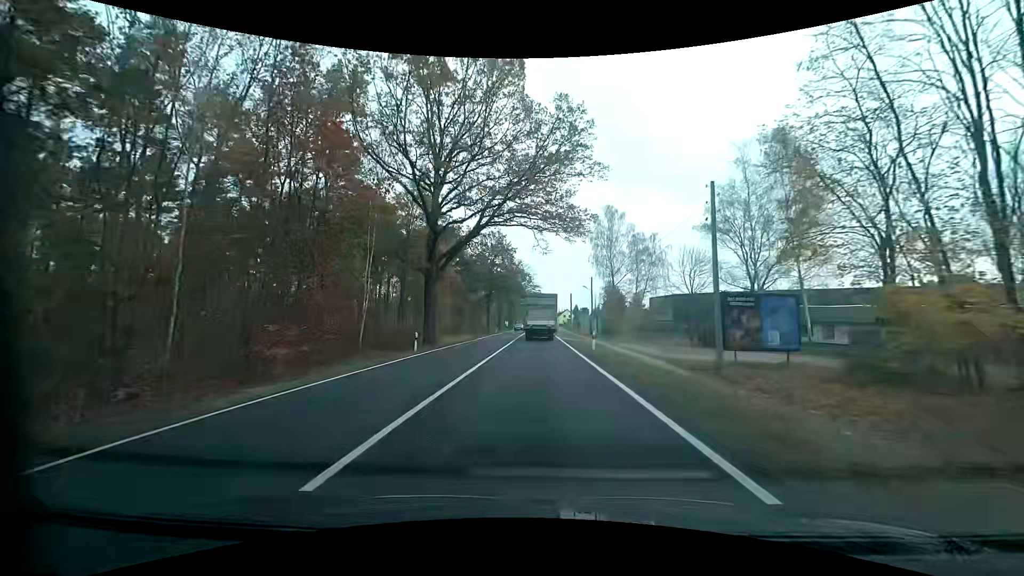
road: primary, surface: asphalt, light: Day
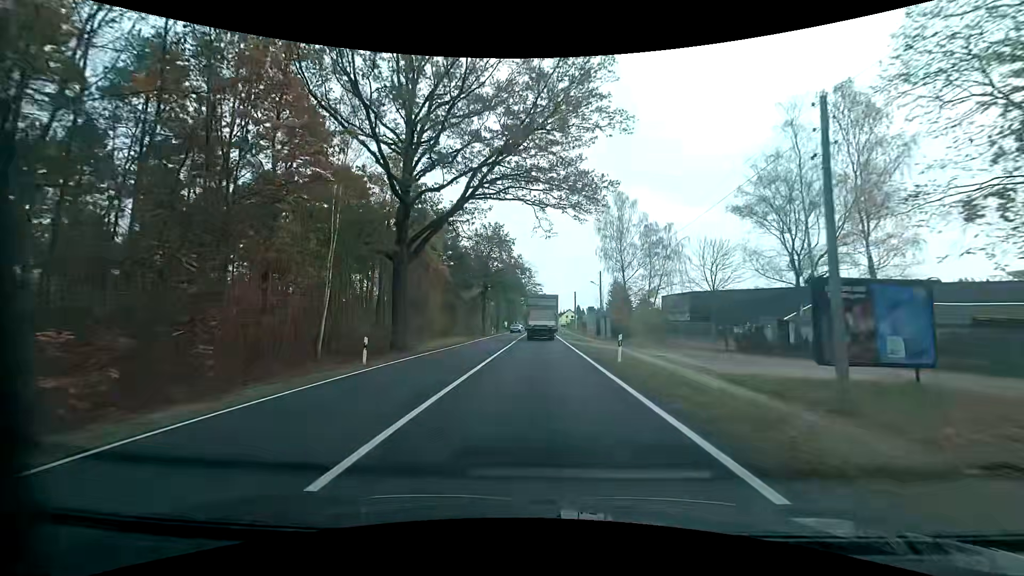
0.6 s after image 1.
(0.0, +8.1) m; 0°
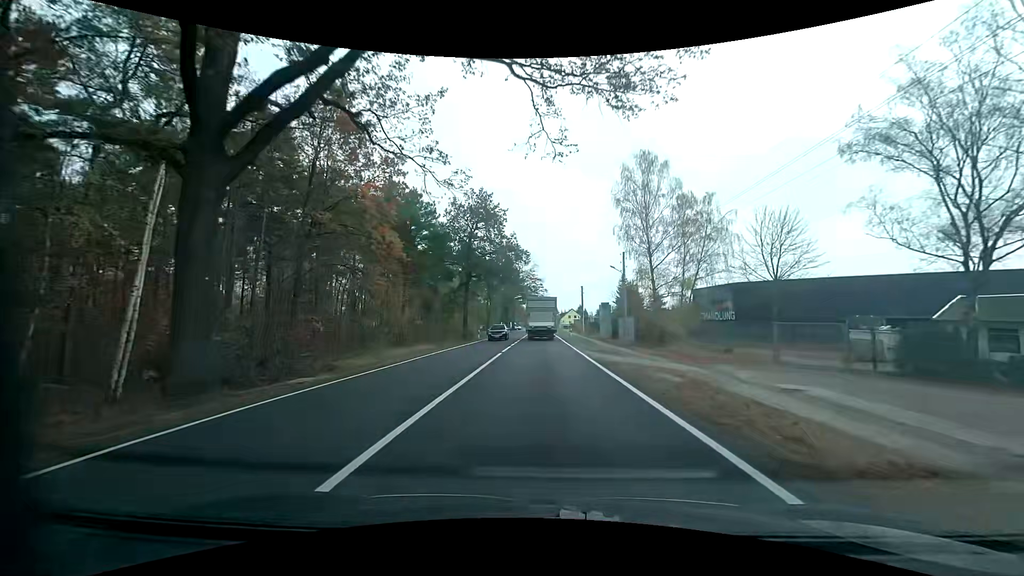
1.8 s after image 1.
(+0.1, +16.4) m; 0°
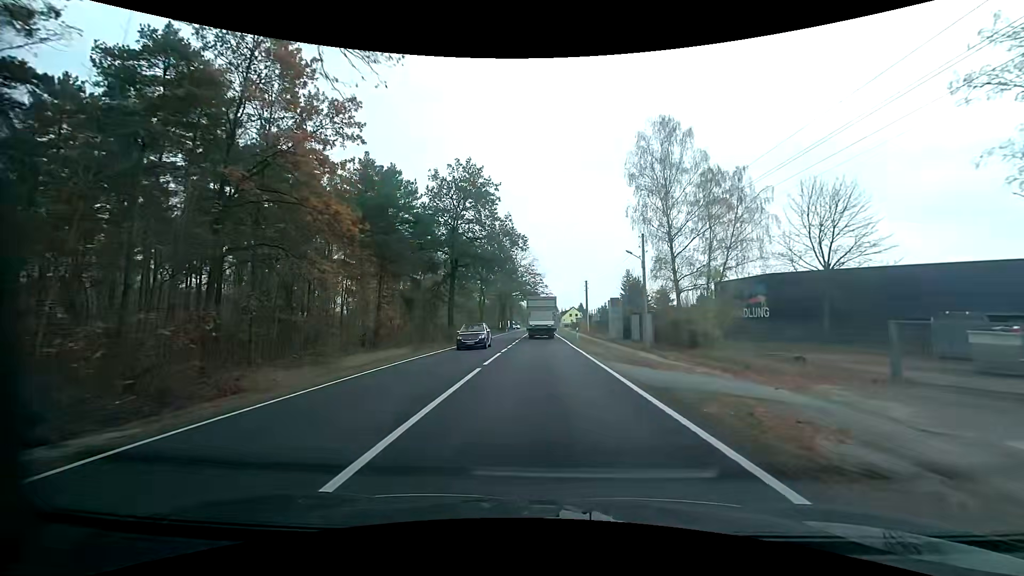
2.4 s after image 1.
(0.0, +8.2) m; 0°
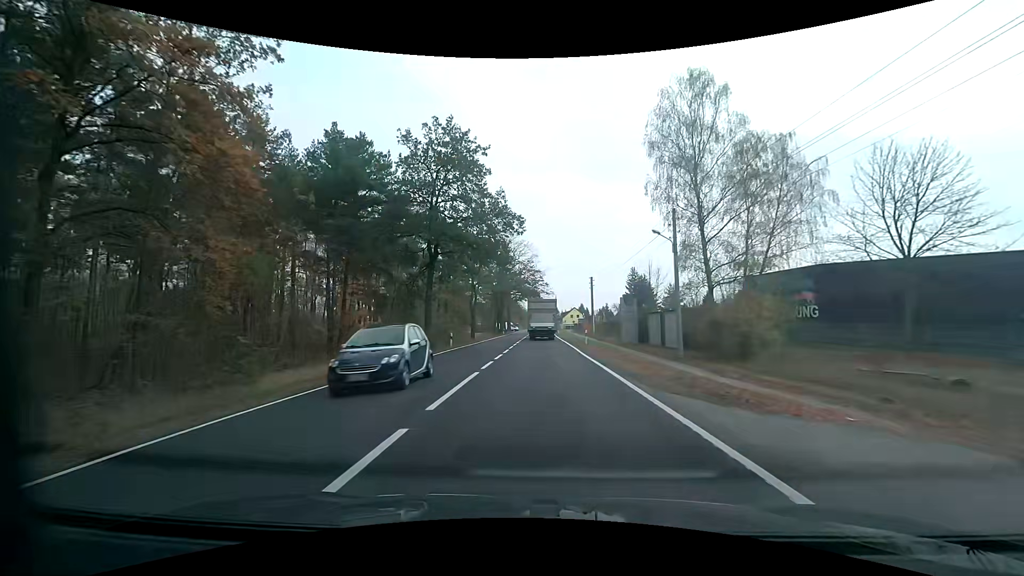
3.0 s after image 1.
(0.0, +8.3) m; 0°
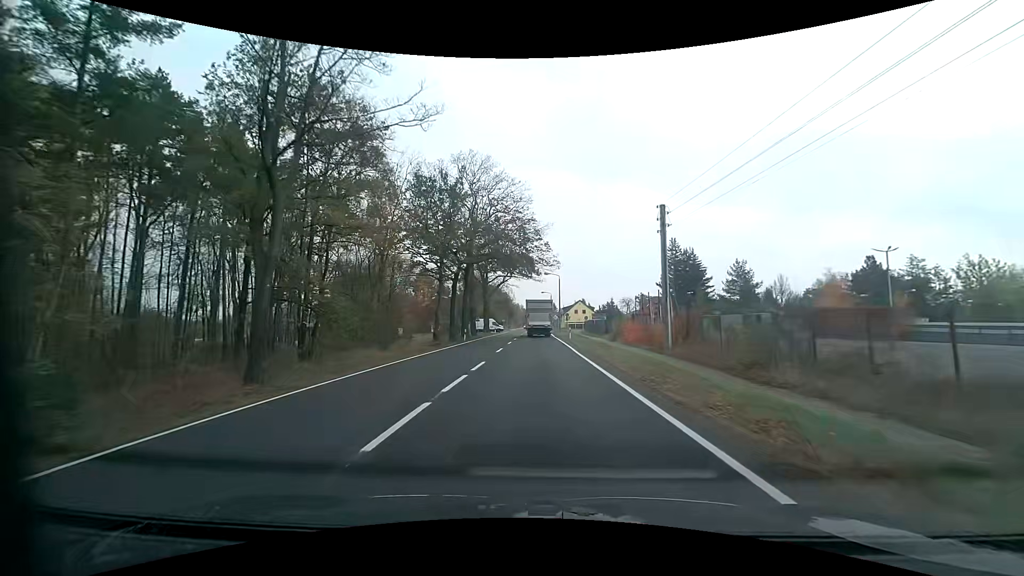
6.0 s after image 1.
(+0.3, +41.7) m; 0°
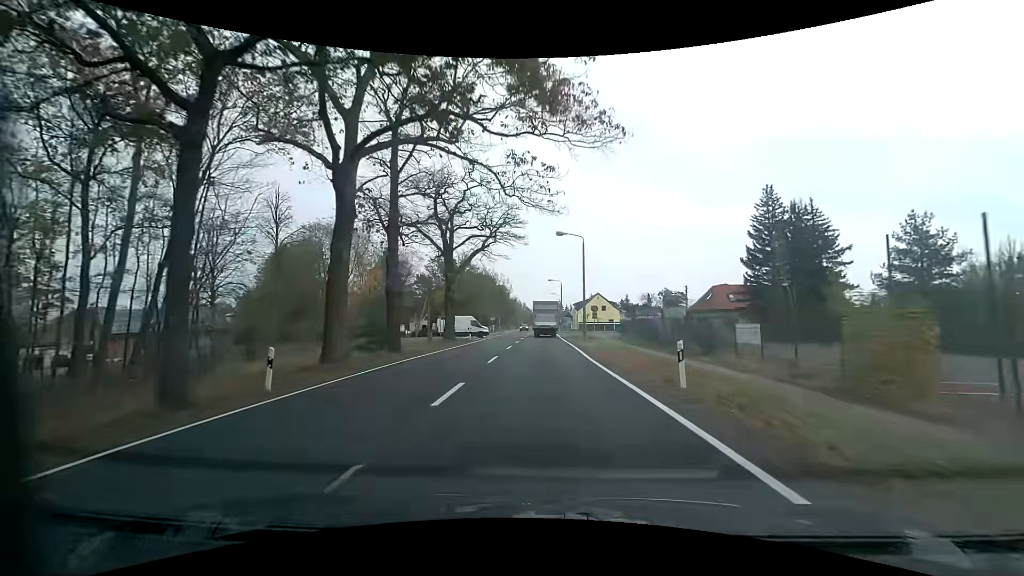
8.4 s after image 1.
(-0.2, +33.9) m; 0°
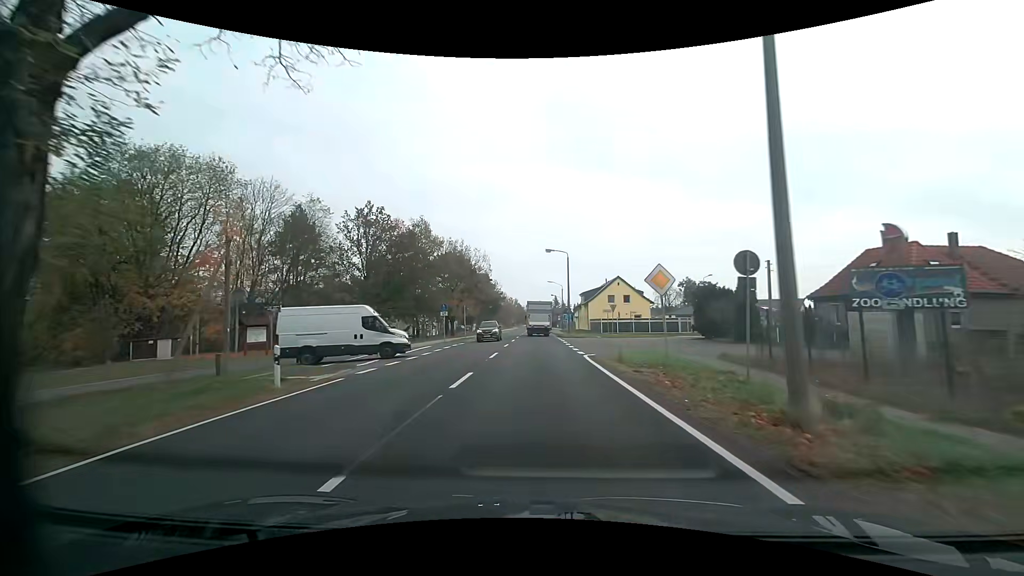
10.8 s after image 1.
(0.0, +34.0) m; +1°
(0, +10) (0, +20) (0, +30) (0, +40) (0, +50) (-1, +60) (-1, +70) (-1, +80) (-1, +90) (-1, +100) m
